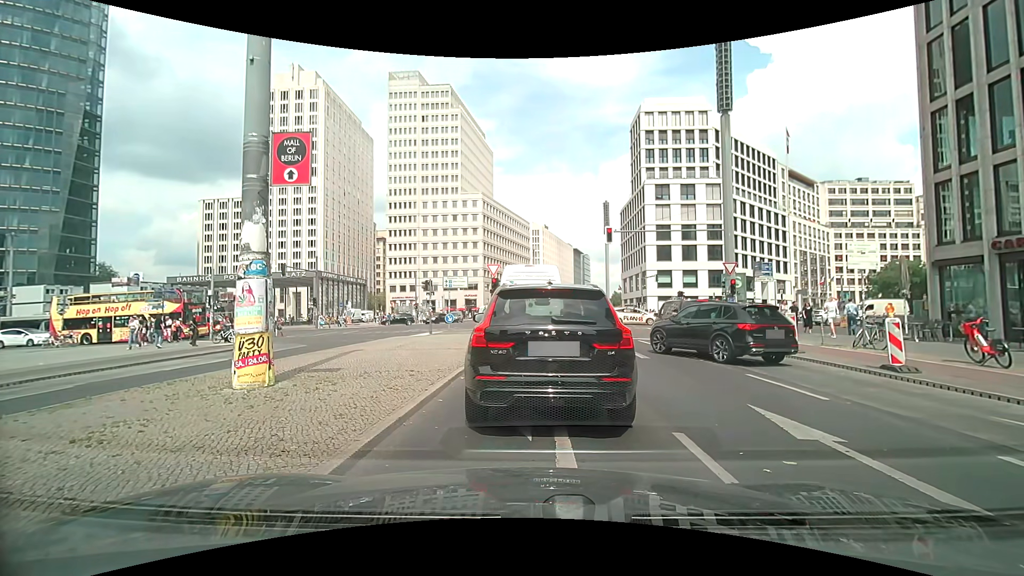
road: secondary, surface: asphalt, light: Day
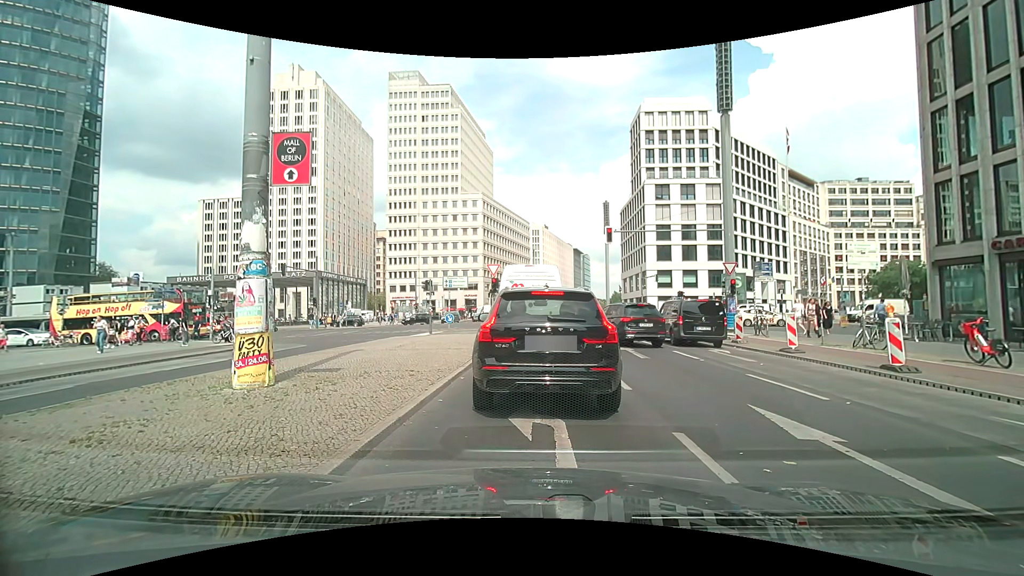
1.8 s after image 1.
(0.0, 0.0) m; 0°
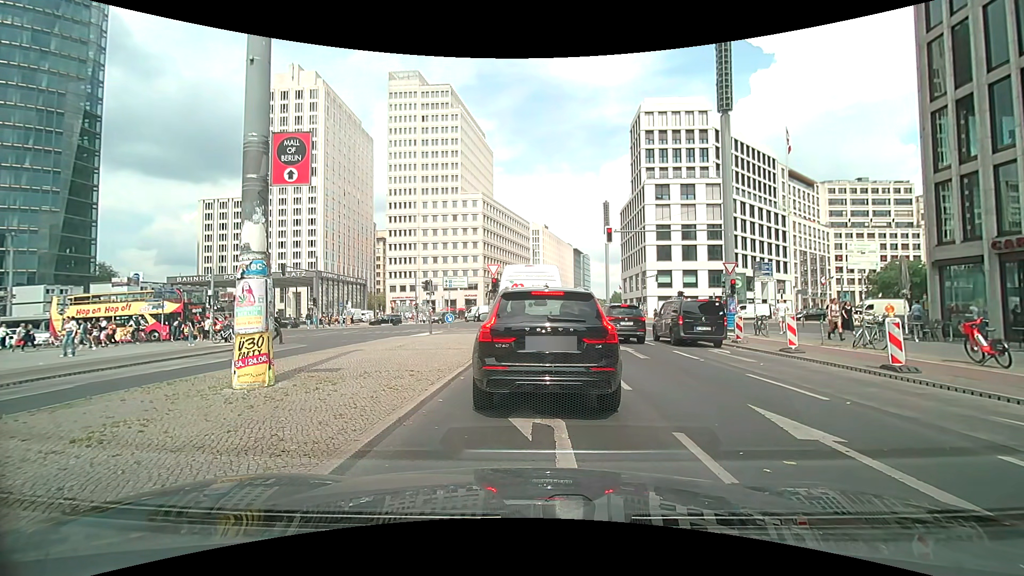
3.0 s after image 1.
(0.0, 0.0) m; 0°
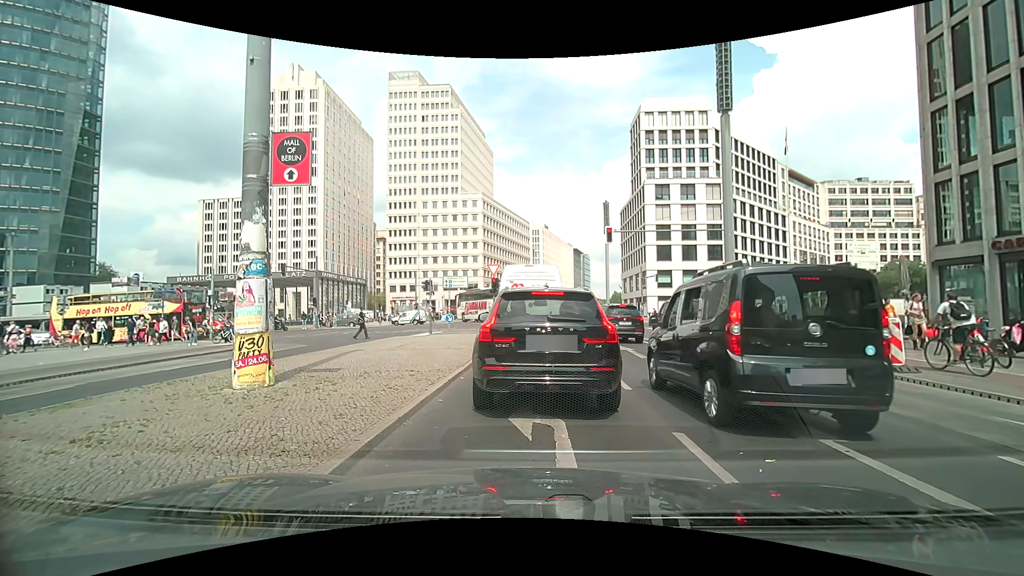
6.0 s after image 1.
(0.0, 0.0) m; 0°
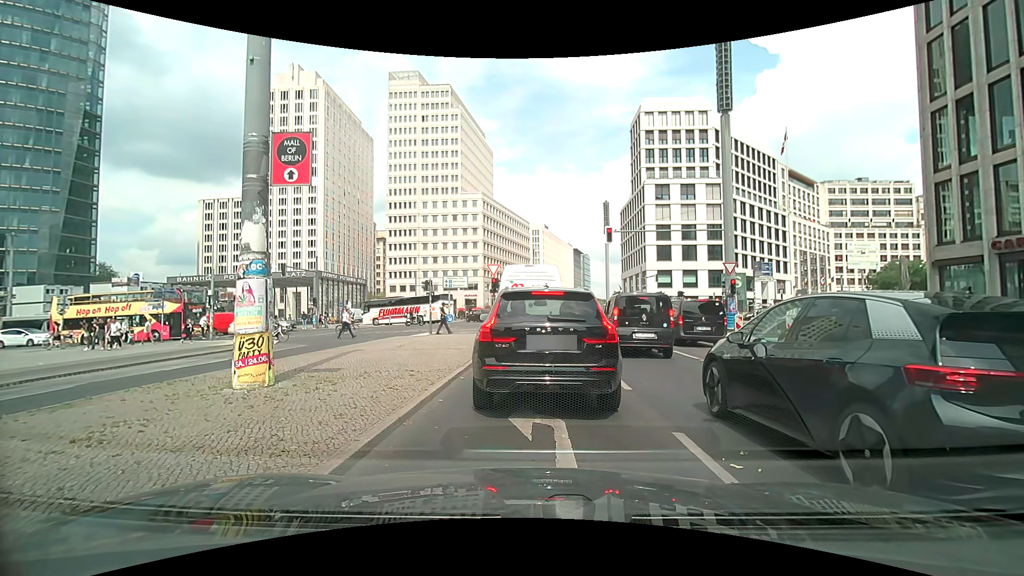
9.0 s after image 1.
(0.0, 0.0) m; 0°
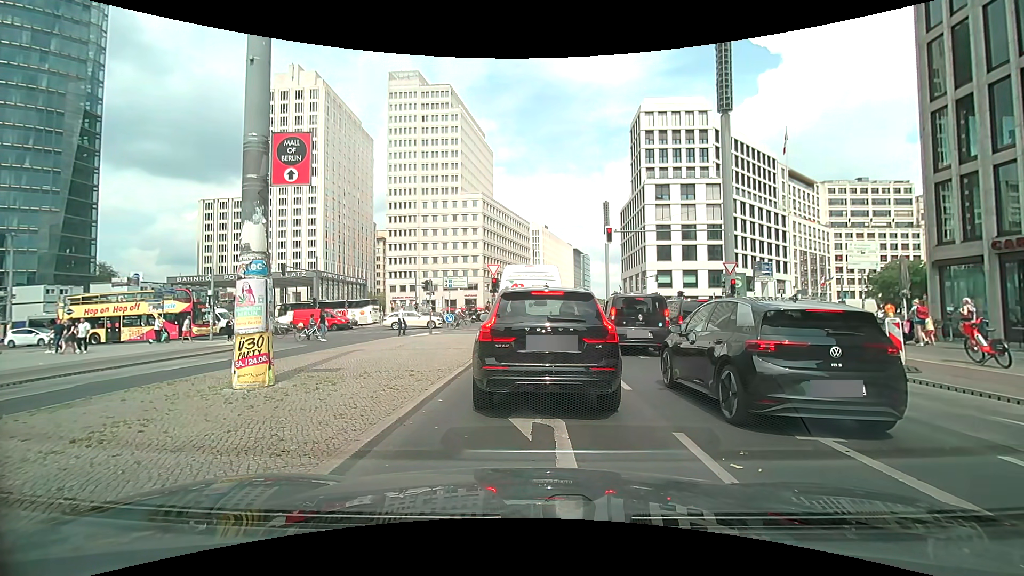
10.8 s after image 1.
(0.0, 0.0) m; 0°
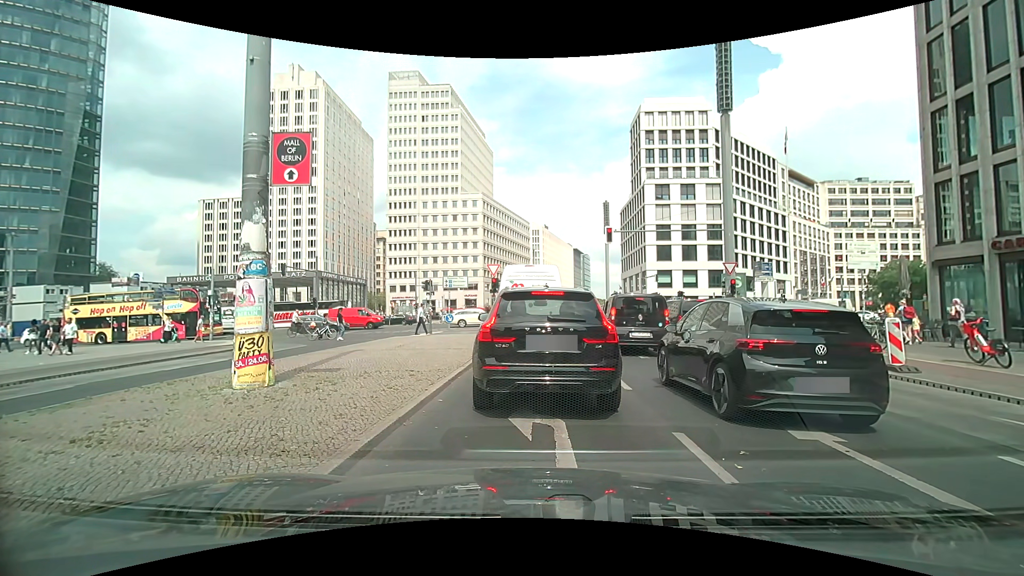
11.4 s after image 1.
(0.0, 0.0) m; 0°
